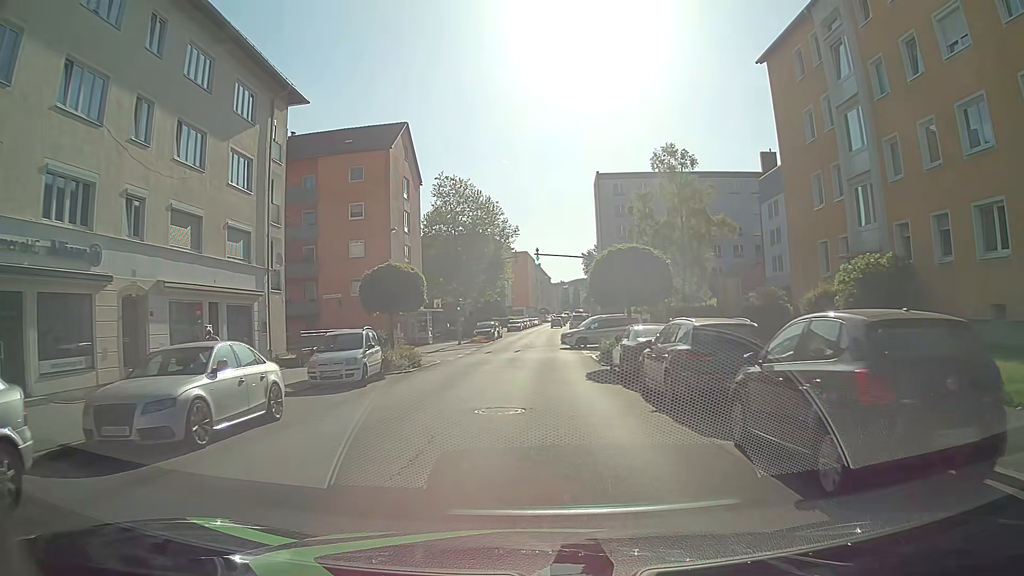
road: tertiary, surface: asphalt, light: Day
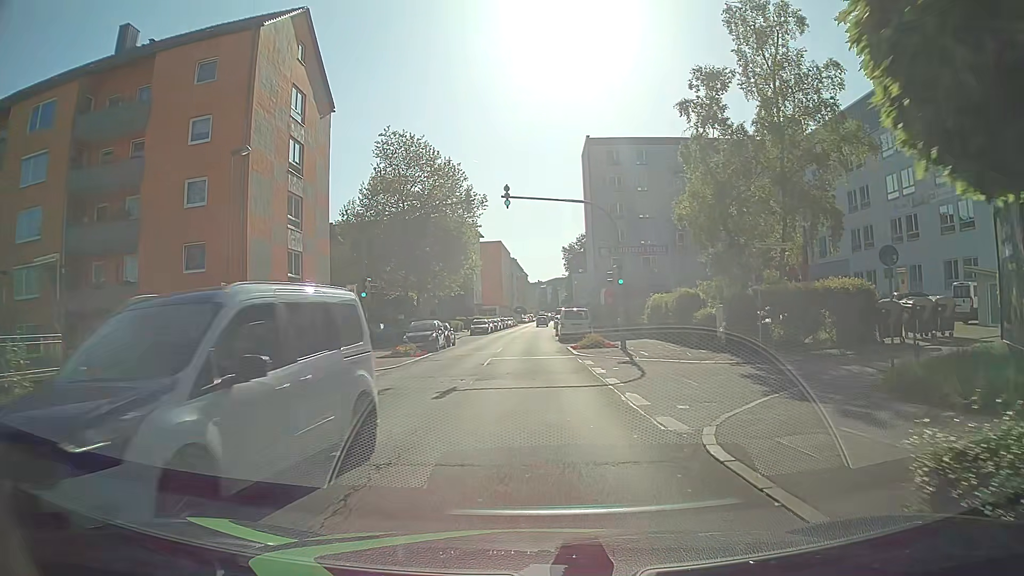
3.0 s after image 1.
(+0.4, +22.1) m; +2°
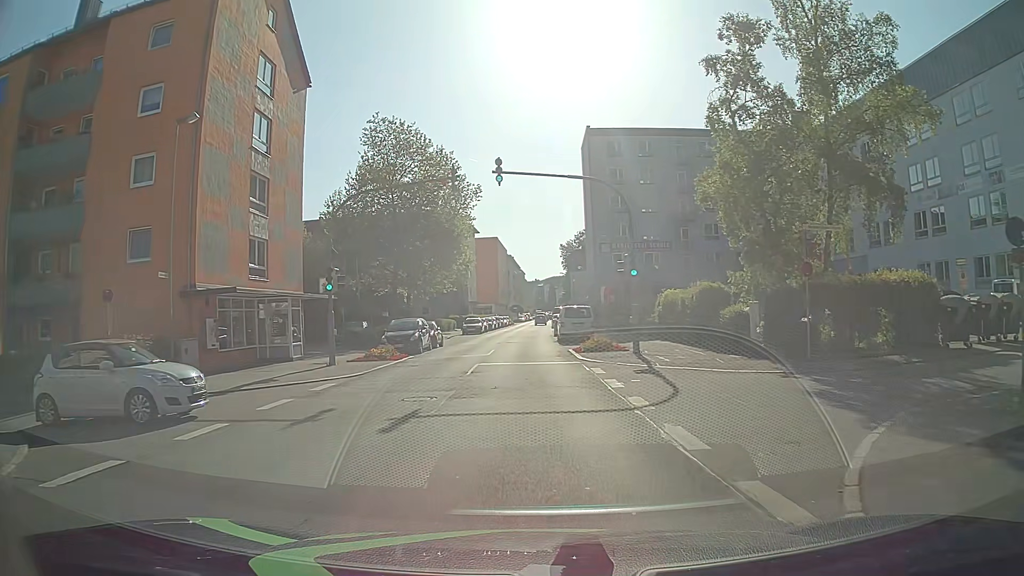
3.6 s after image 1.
(0.0, +4.2) m; 0°
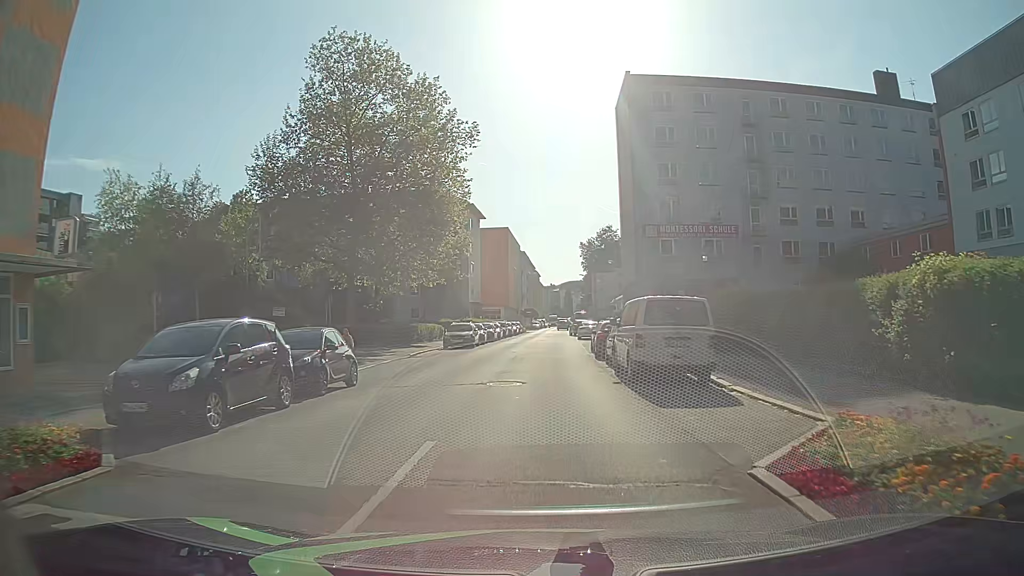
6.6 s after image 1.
(-0.3, +21.6) m; 0°
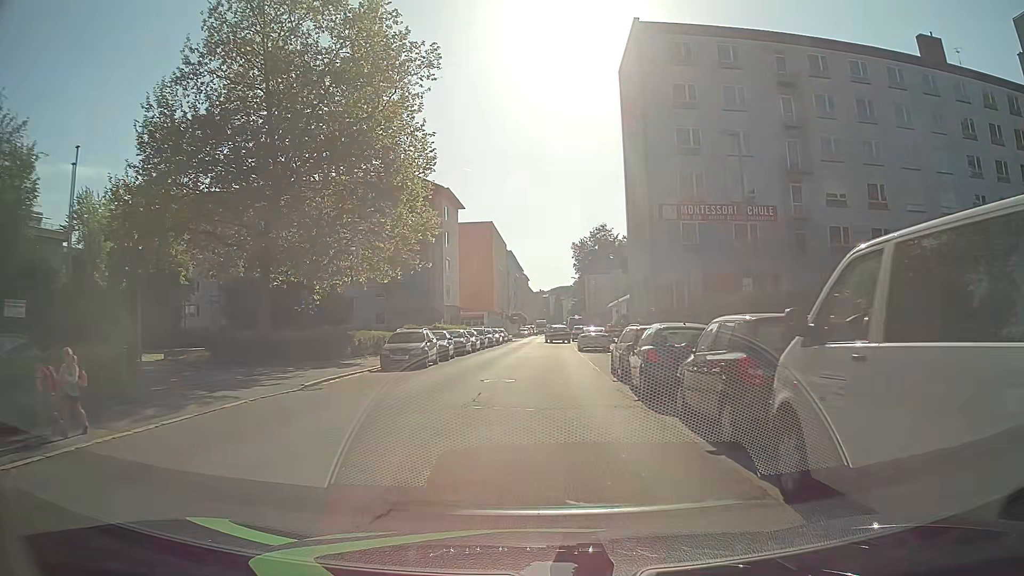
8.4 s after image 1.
(-0.1, +13.3) m; 0°
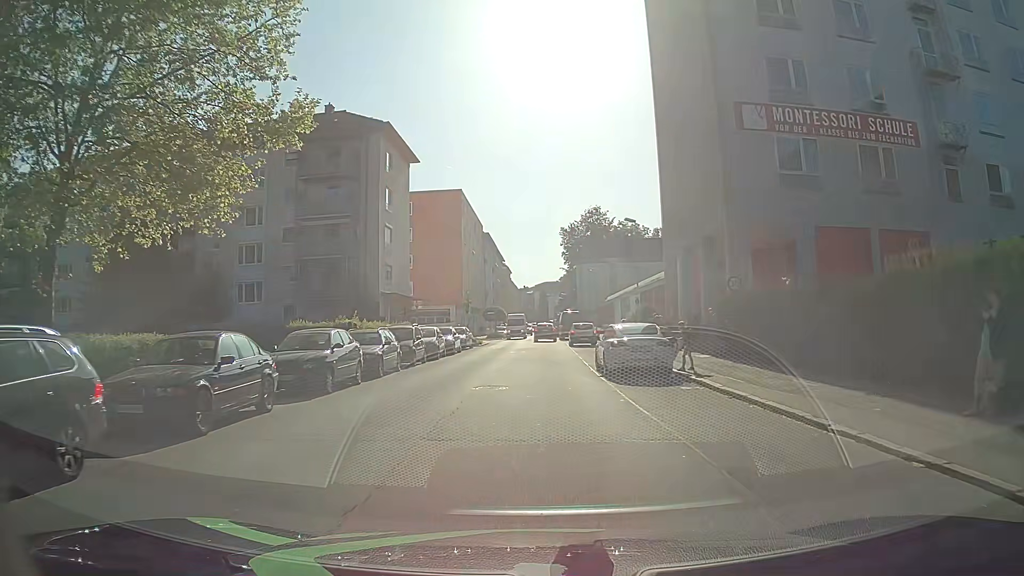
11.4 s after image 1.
(+0.4, +22.3) m; +2°
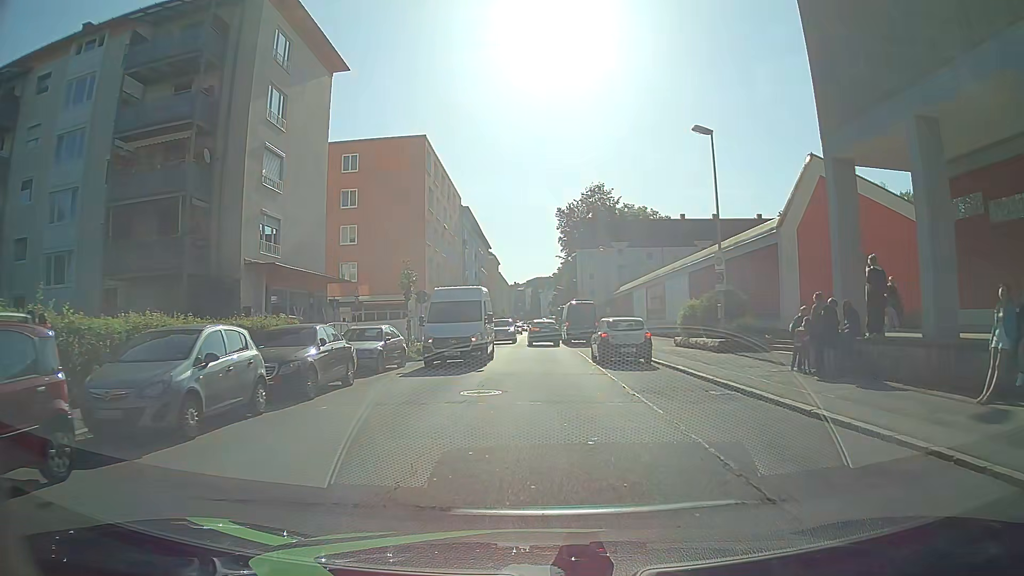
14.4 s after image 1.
(-0.1, +21.7) m; 0°
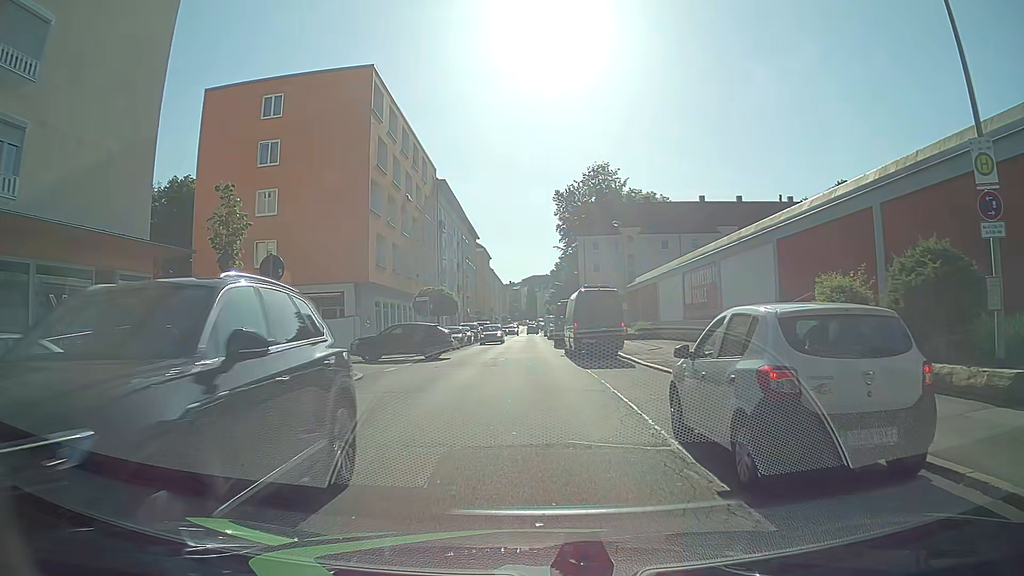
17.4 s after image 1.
(+0.4, +15.9) m; 0°
